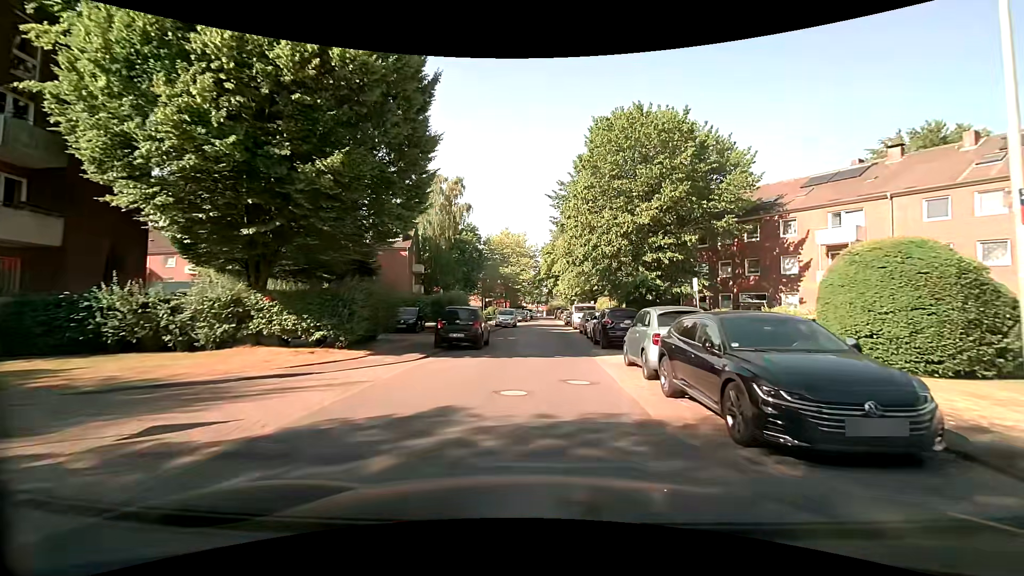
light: Day
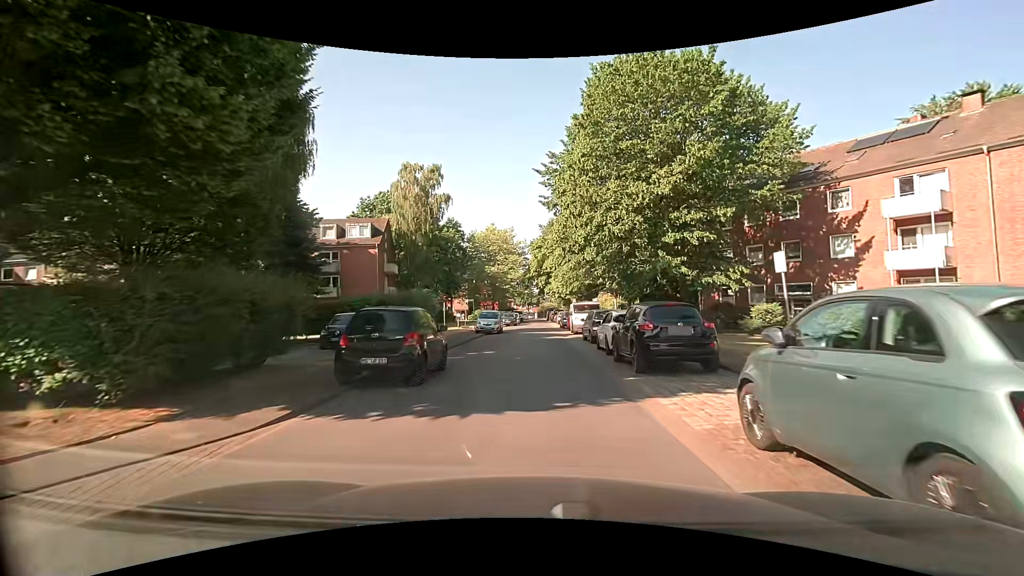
(+0.1, +8.1) m; 0°
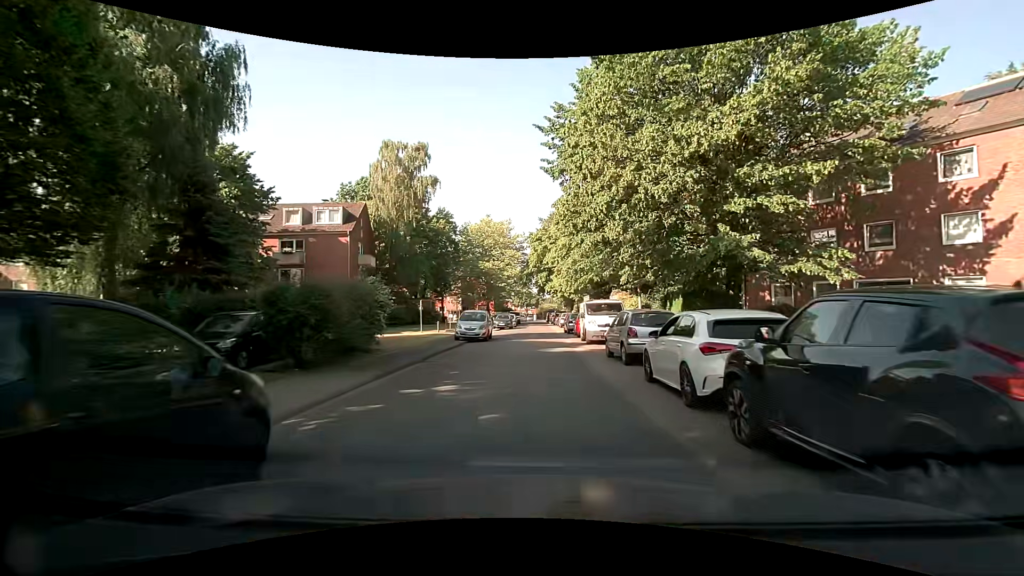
(+0.1, +8.4) m; +1°
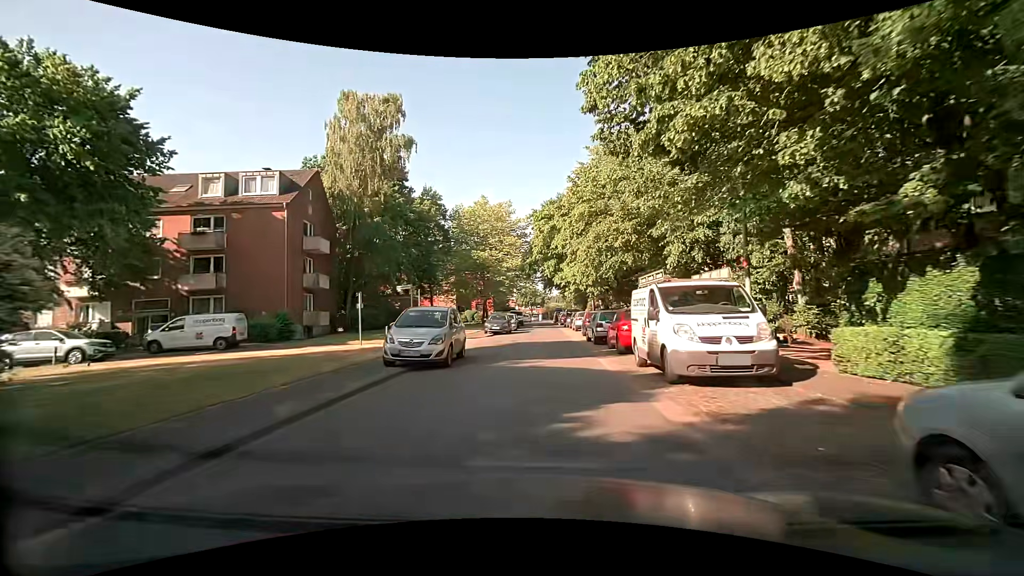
(-0.1, +12.9) m; -1°
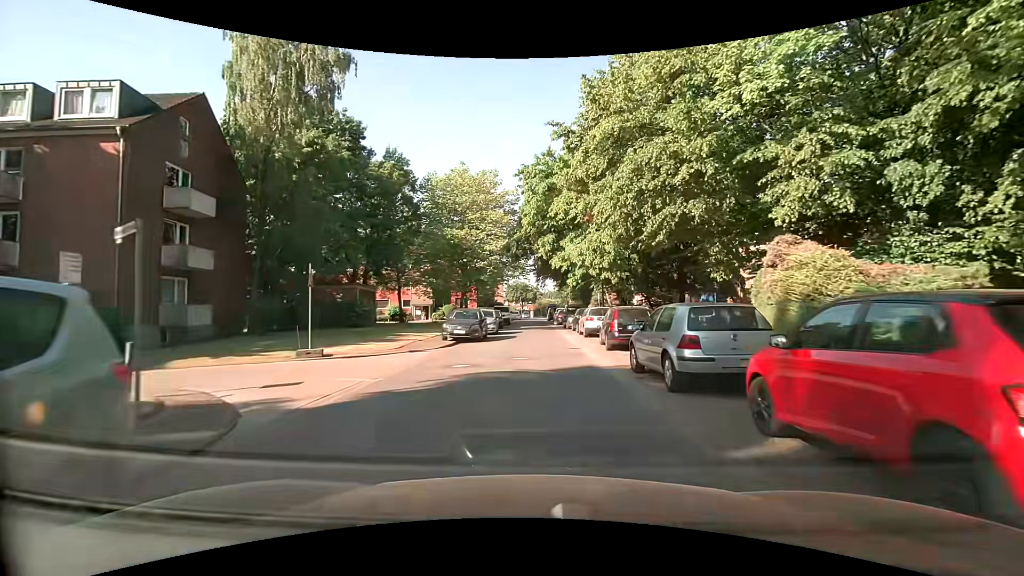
(+0.1, +13.2) m; +3°
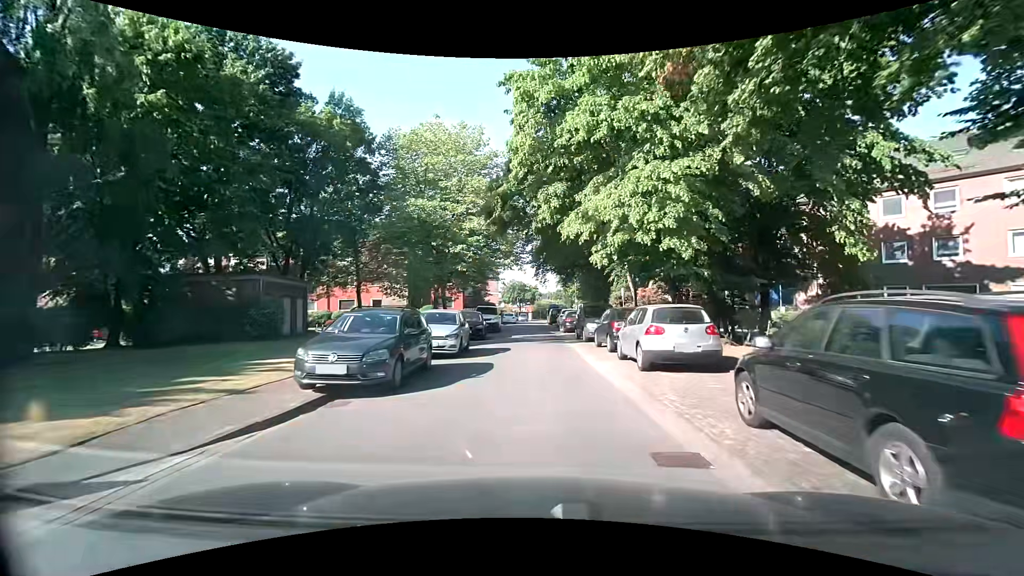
(-0.3, +13.5) m; -2°
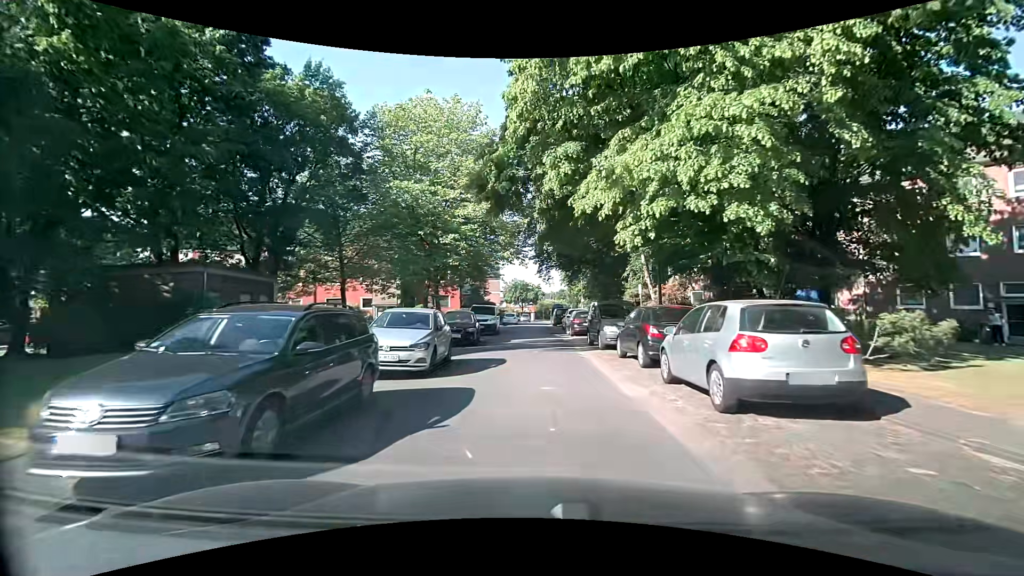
(0.0, +4.6) m; +1°
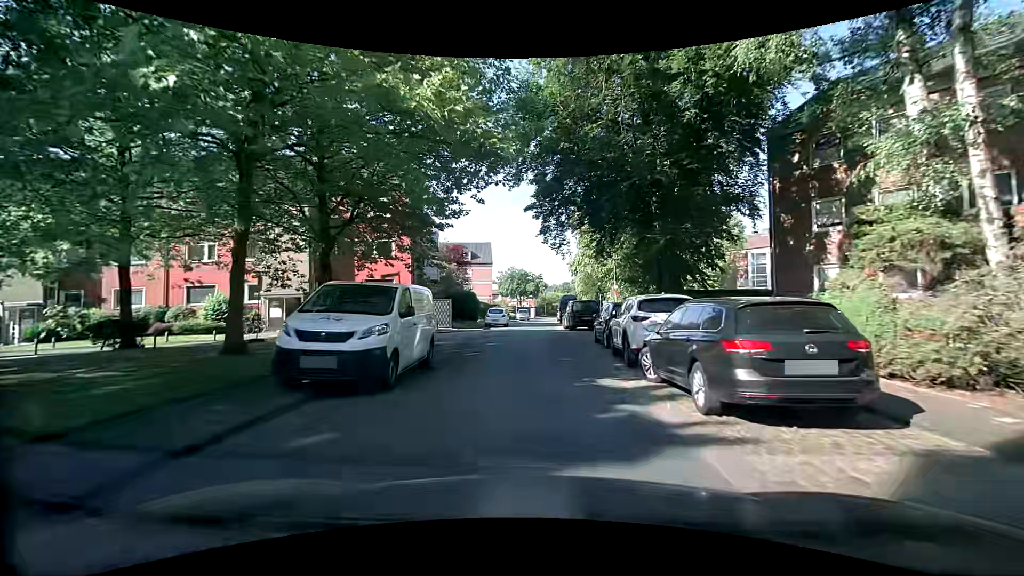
(-0.4, +22.7) m; -1°
(0, +10) (0, +20) (0, +30) (0, +40) (+1, +50) (+1, +60) (+2, +70) (+4, +80) (+5, +90) (+7, +100) m
